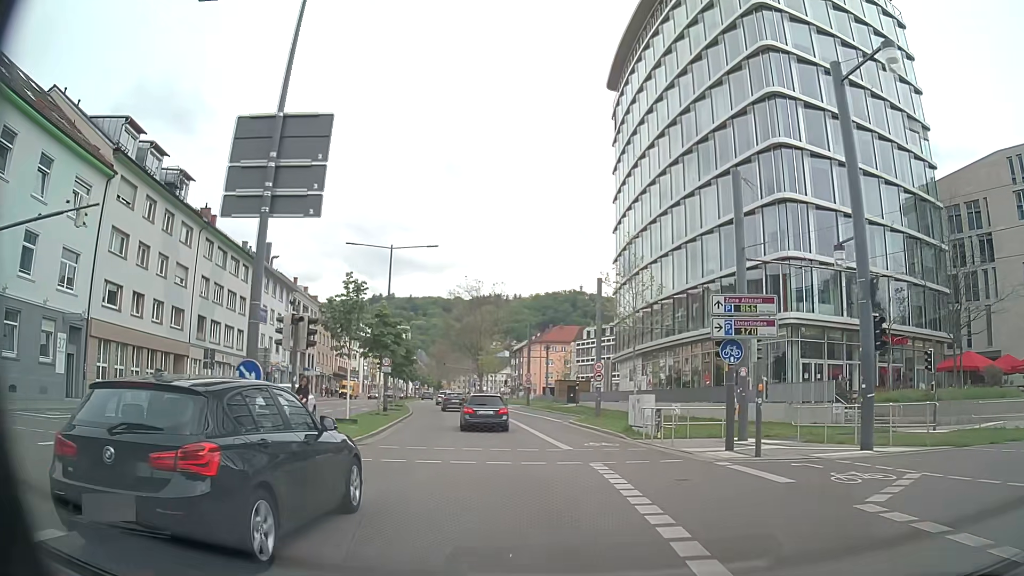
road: primary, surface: asphalt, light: Day
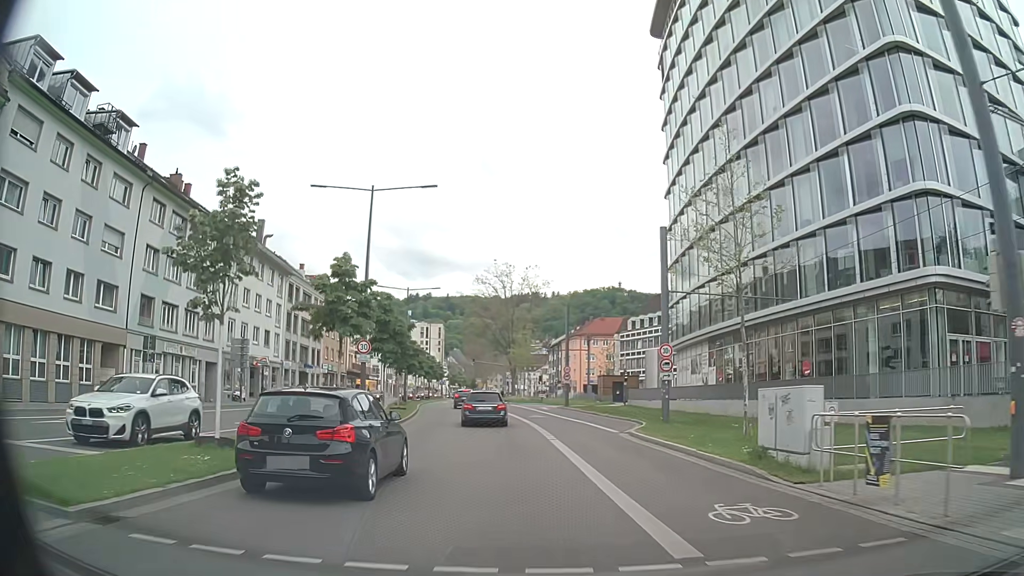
(-0.3, +12.1) m; -4°
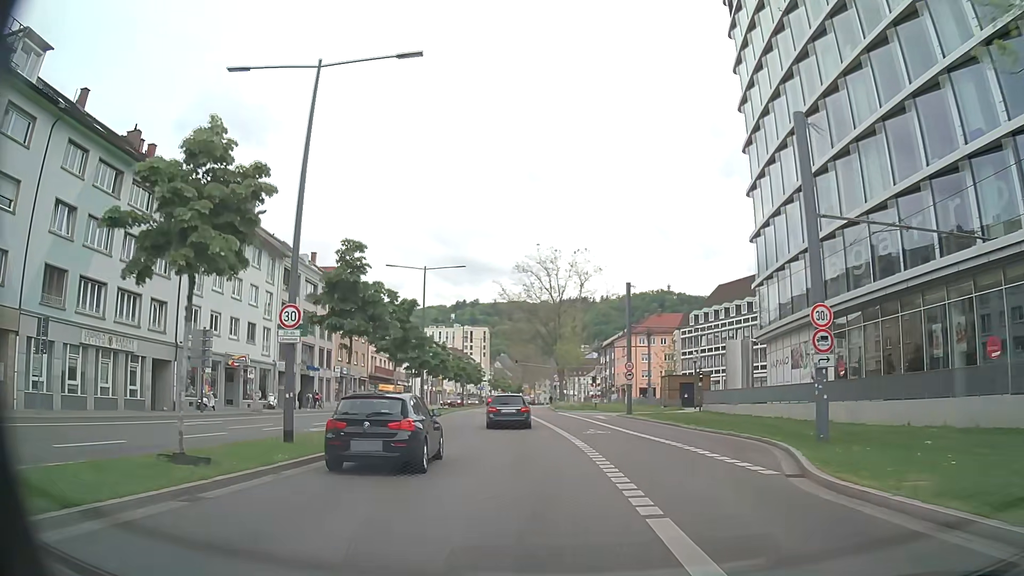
(-0.4, +12.8) m; -4°
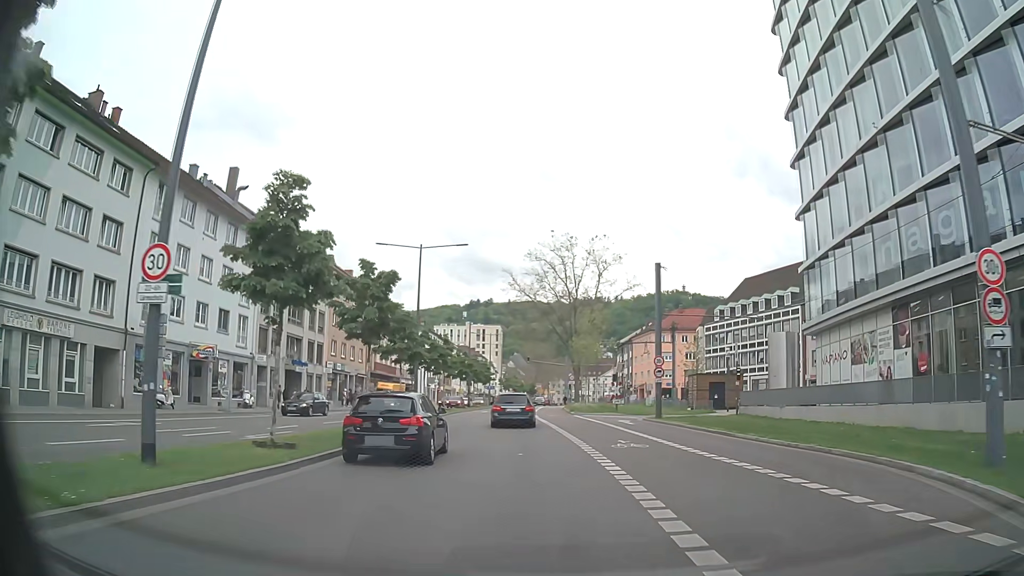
(0.0, +6.6) m; 0°
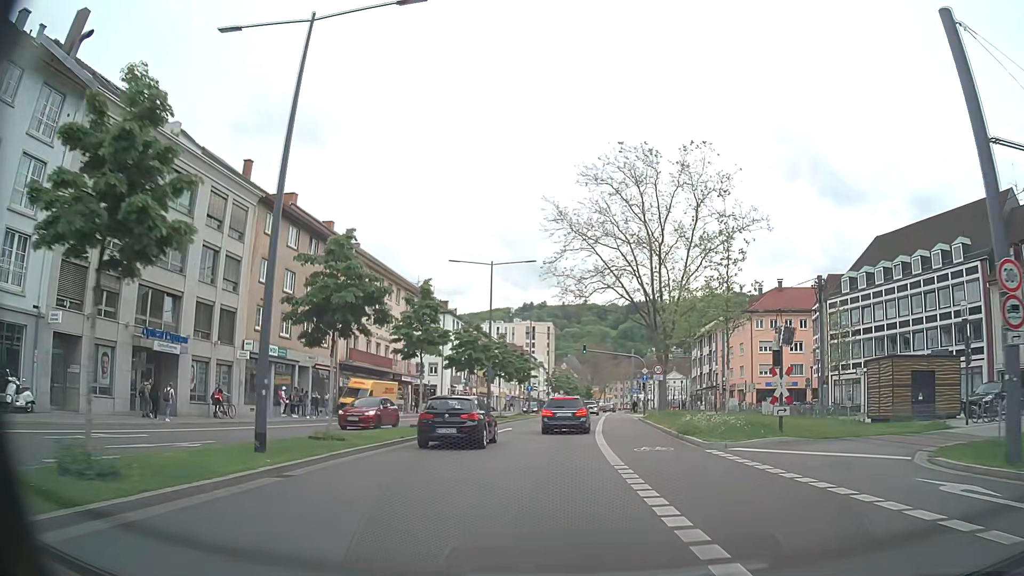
(-1.3, +26.7) m; -5°
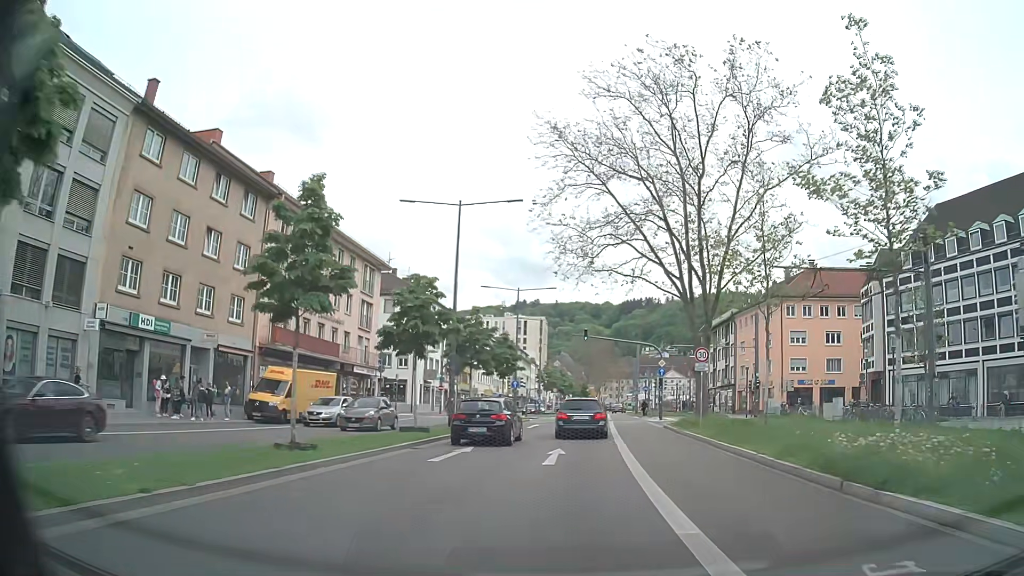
(+0.2, +13.3) m; +1°
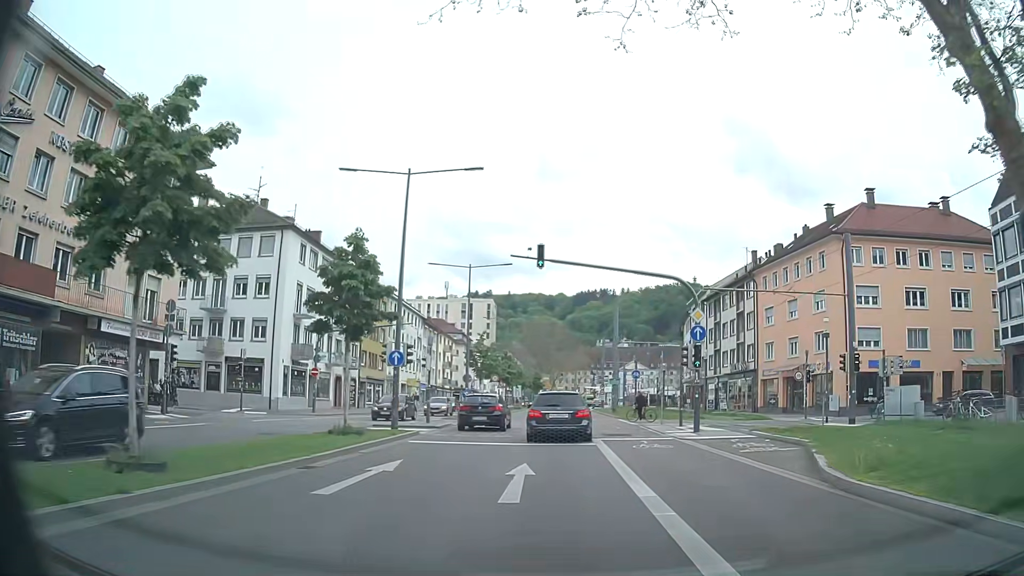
(+1.0, +25.4) m; +4°
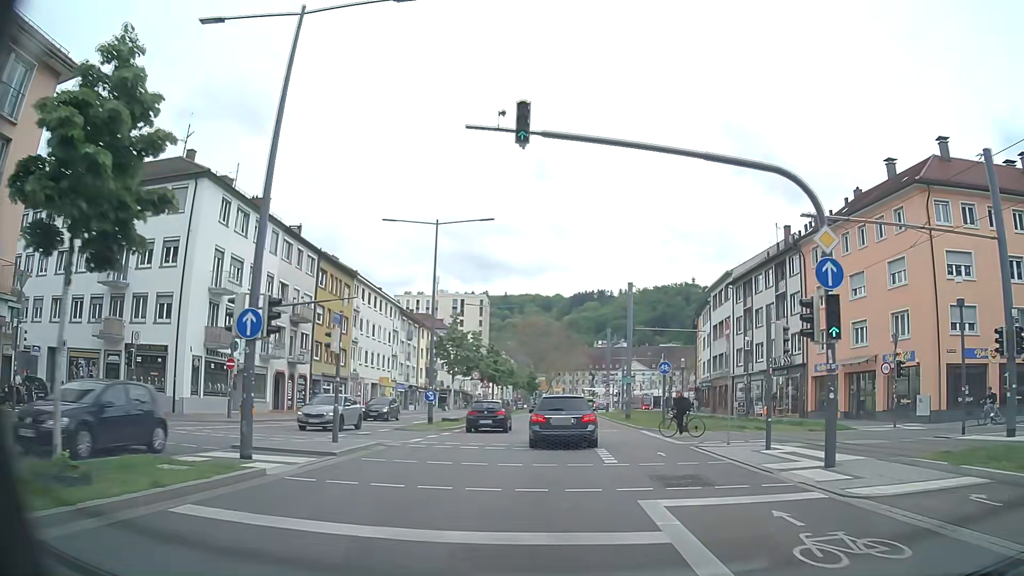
(0.0, +12.1) m; 0°
(0, +10) (0, +20) (0, +30) (0, +40) (-1, +50) (-1, +60) (-2, +70) (-2, +80) (-1, +90) (0, +100) m
